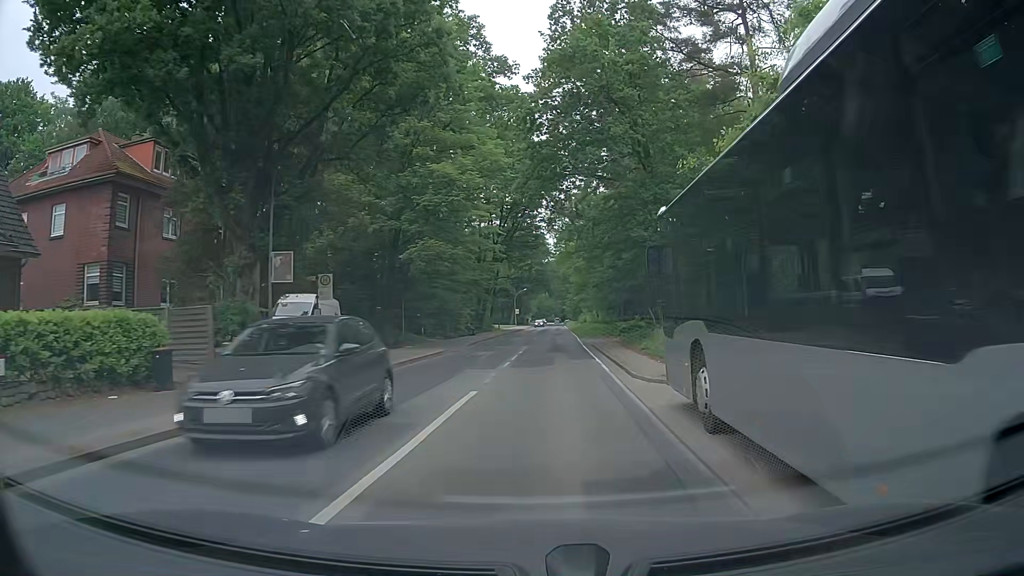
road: secondary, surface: asphalt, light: Day
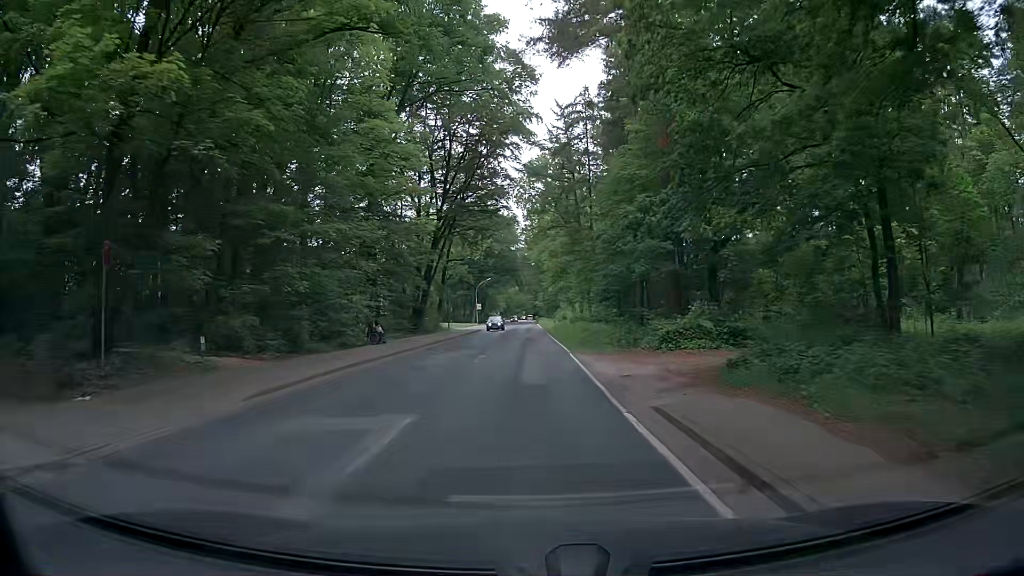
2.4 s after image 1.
(+1.2, +26.6) m; +3°
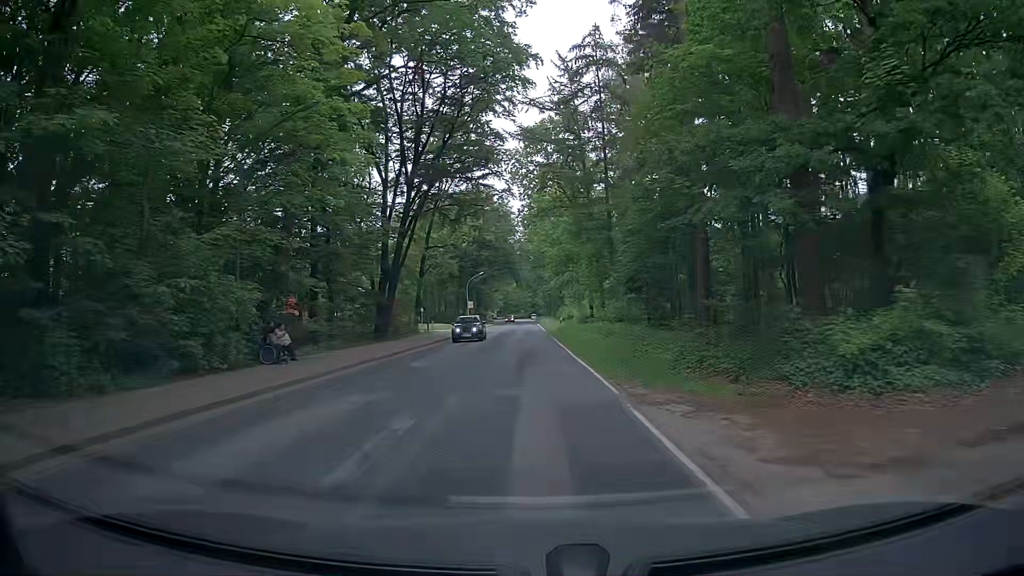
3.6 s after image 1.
(+0.1, +14.5) m; +2°
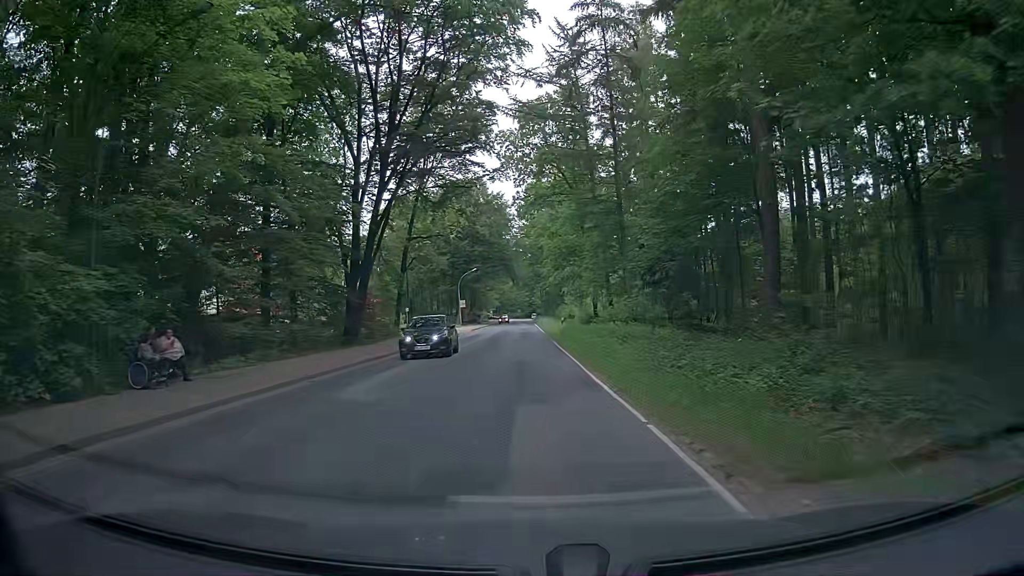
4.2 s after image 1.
(-0.1, +7.4) m; -1°
